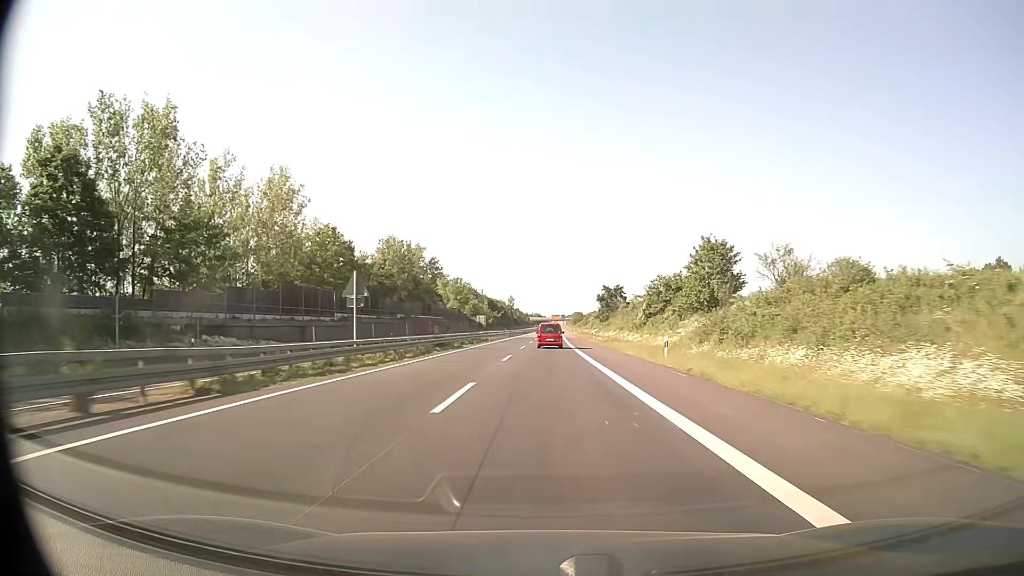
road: trunk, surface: asphalt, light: Day
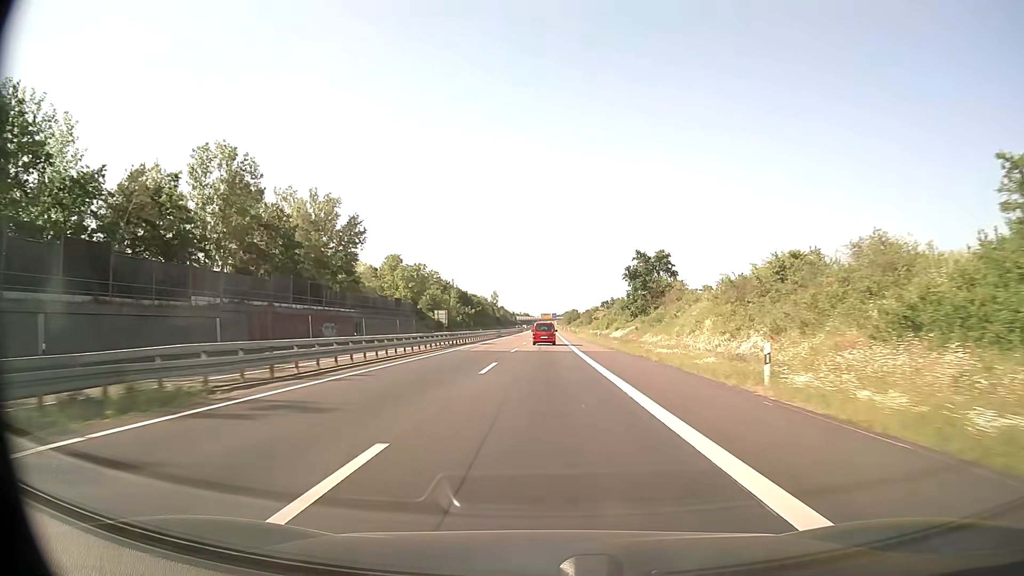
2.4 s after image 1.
(+0.4, +63.1) m; +1°
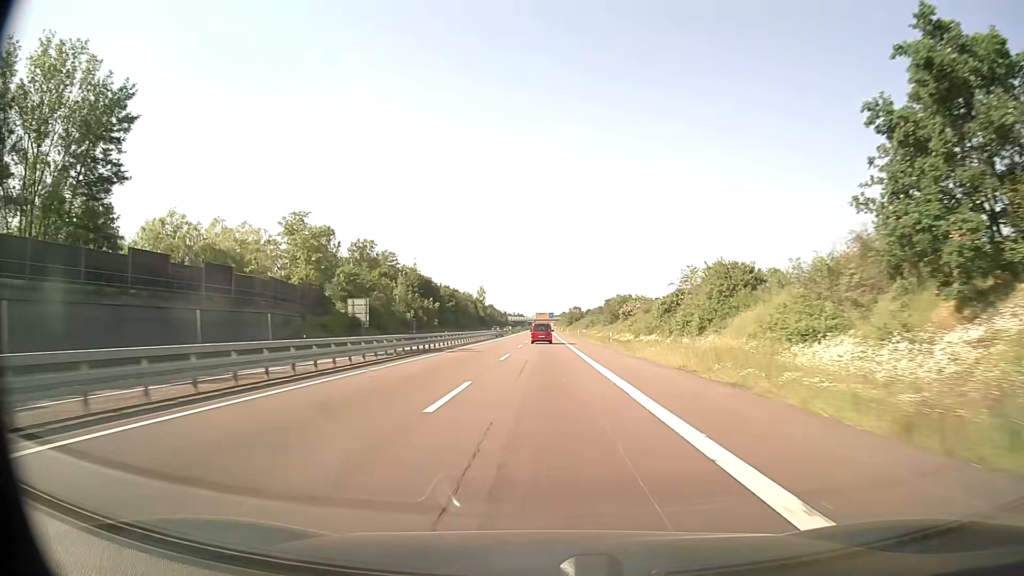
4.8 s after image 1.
(+0.2, +63.2) m; 0°
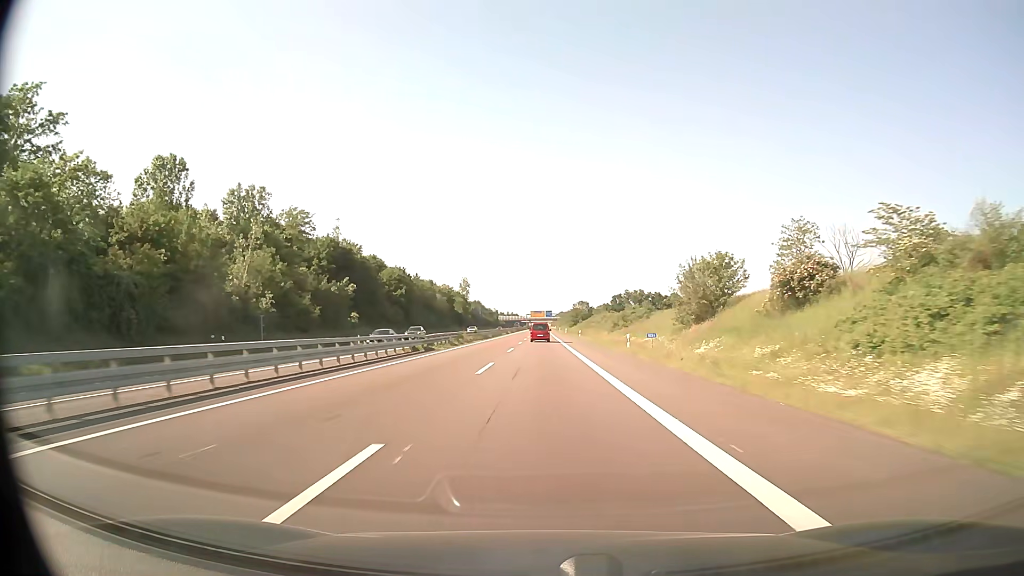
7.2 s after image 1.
(+0.3, +63.1) m; 0°
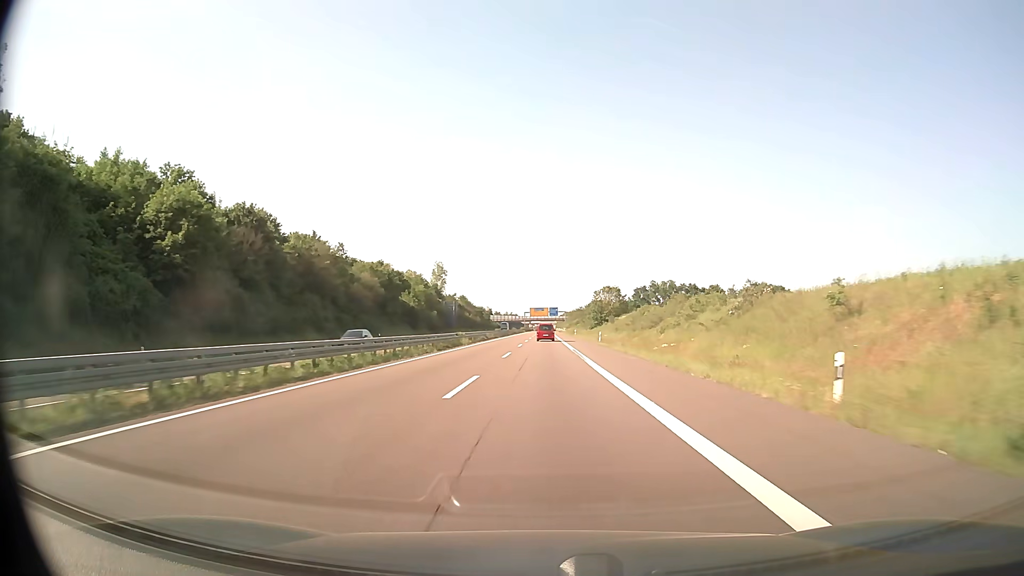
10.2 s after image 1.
(-0.1, +78.9) m; 0°
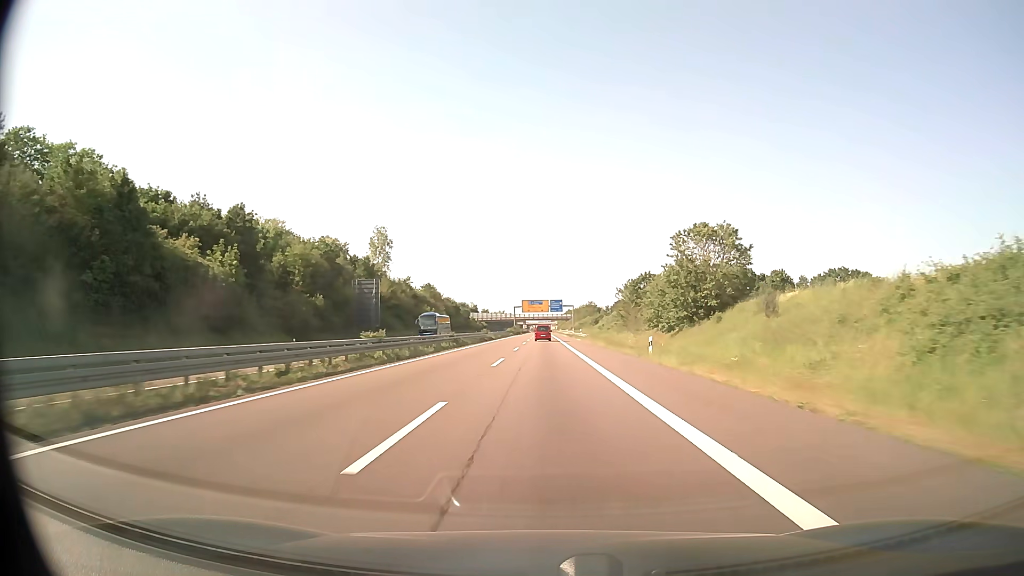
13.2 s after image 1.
(+0.1, +78.9) m; 0°
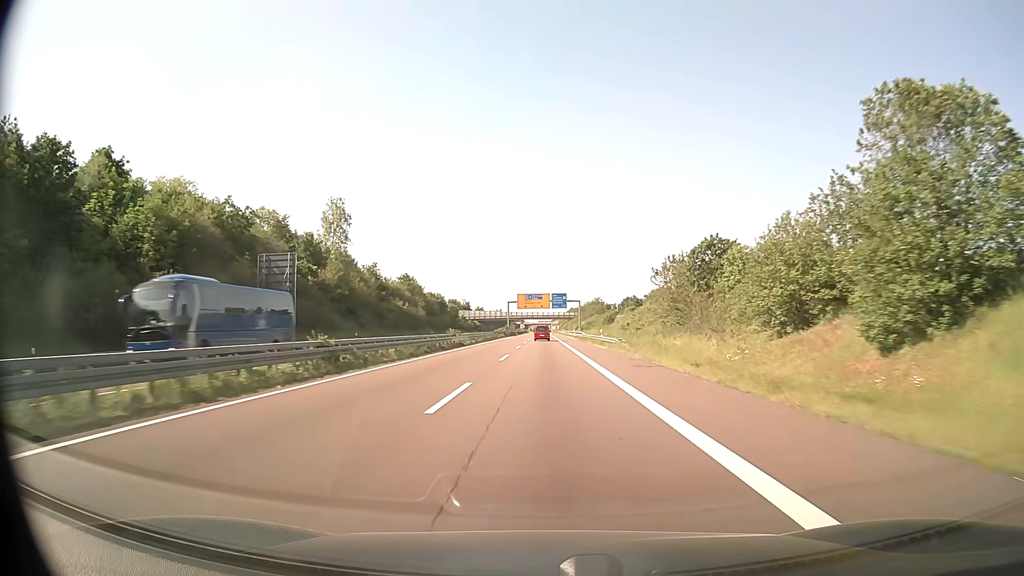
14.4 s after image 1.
(0.0, +31.6) m; 0°
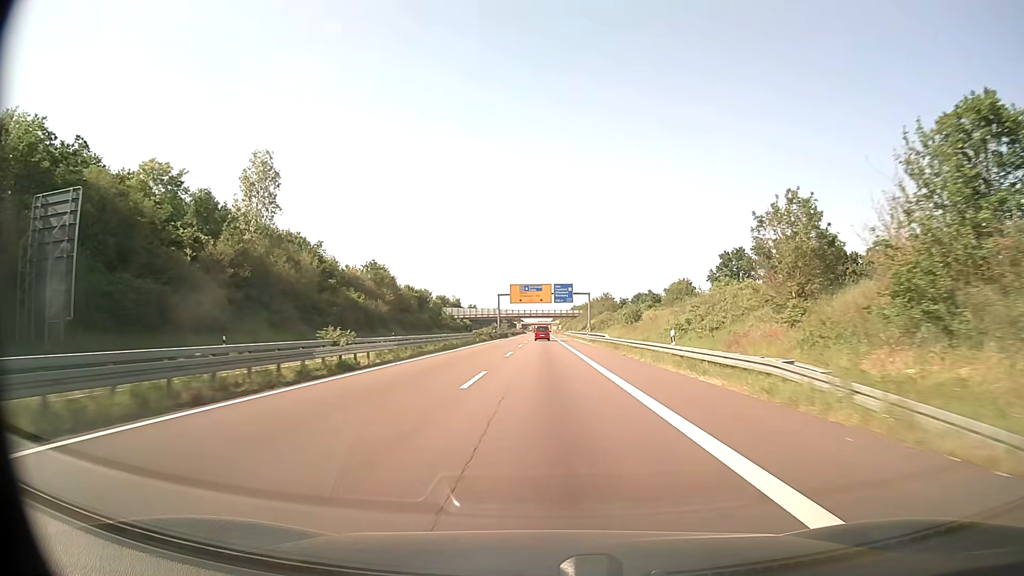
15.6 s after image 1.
(0.0, +31.6) m; 0°
(0, +10) (0, +20) (0, +30) (0, +40) (0, +50) (0, +60) (0, +70) (0, +80) (0, +90) (0, +100) m
